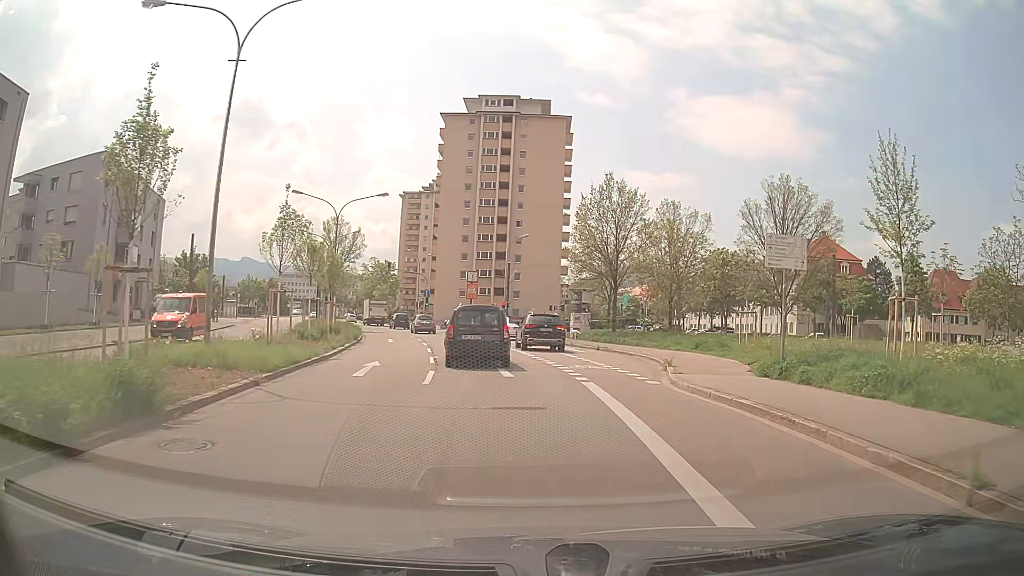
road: secondary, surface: asphalt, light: Day
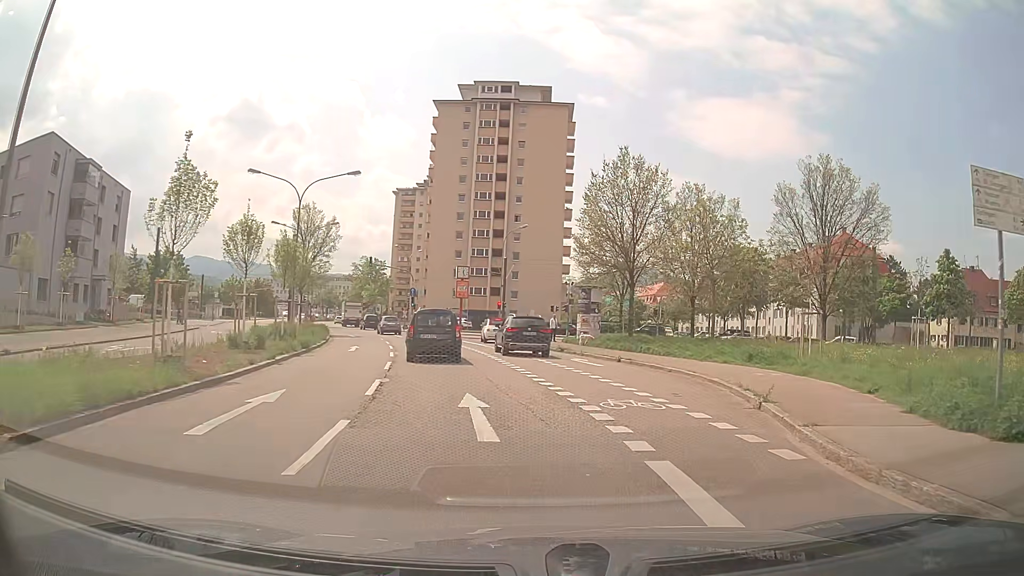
(-0.1, +7.9) m; 0°
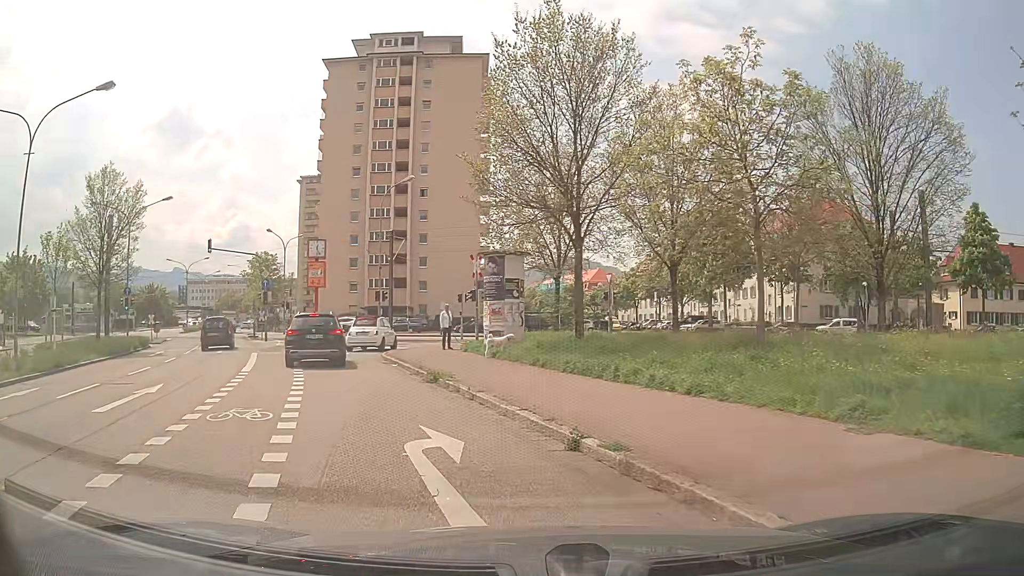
(+2.0, +17.8) m; +6°
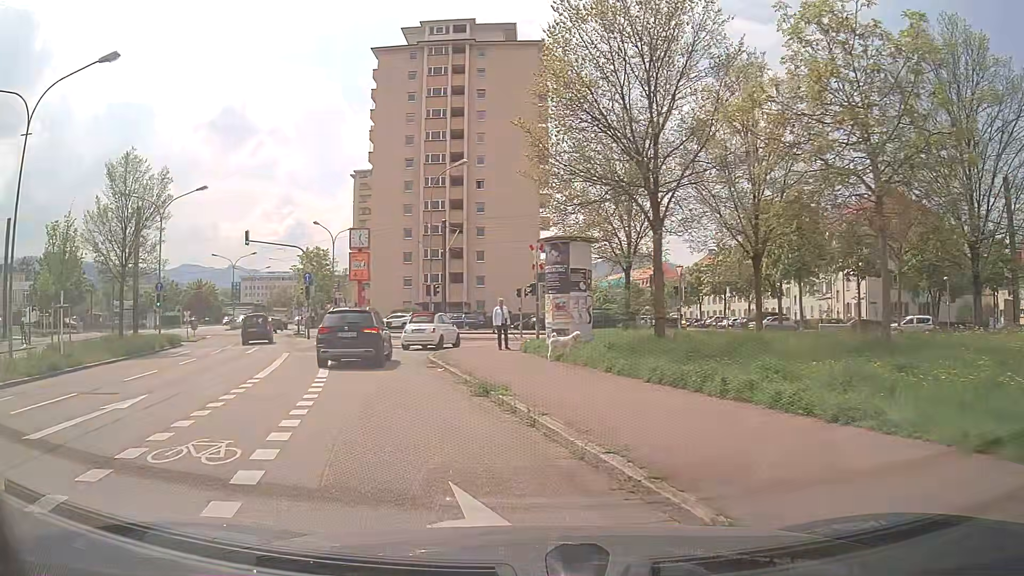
(-0.1, +3.2) m; -6°
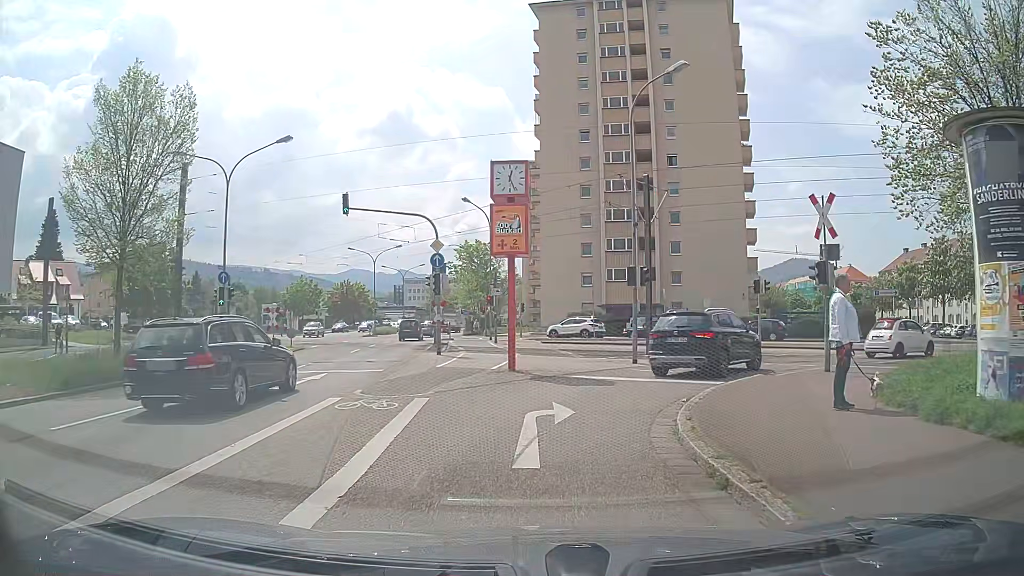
(-2.4, +14.2) m; -15°
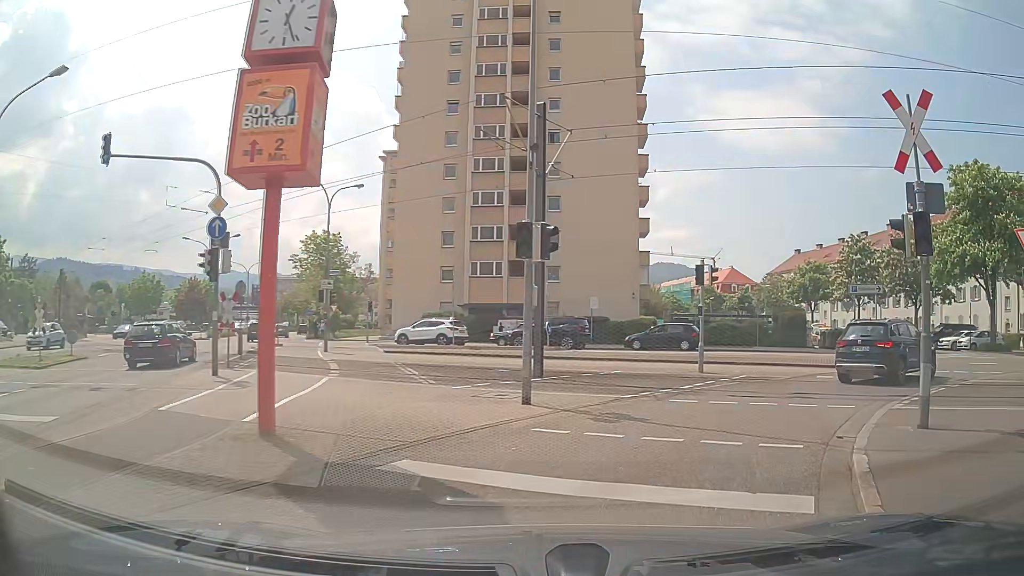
(+0.8, +10.0) m; +12°
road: residential
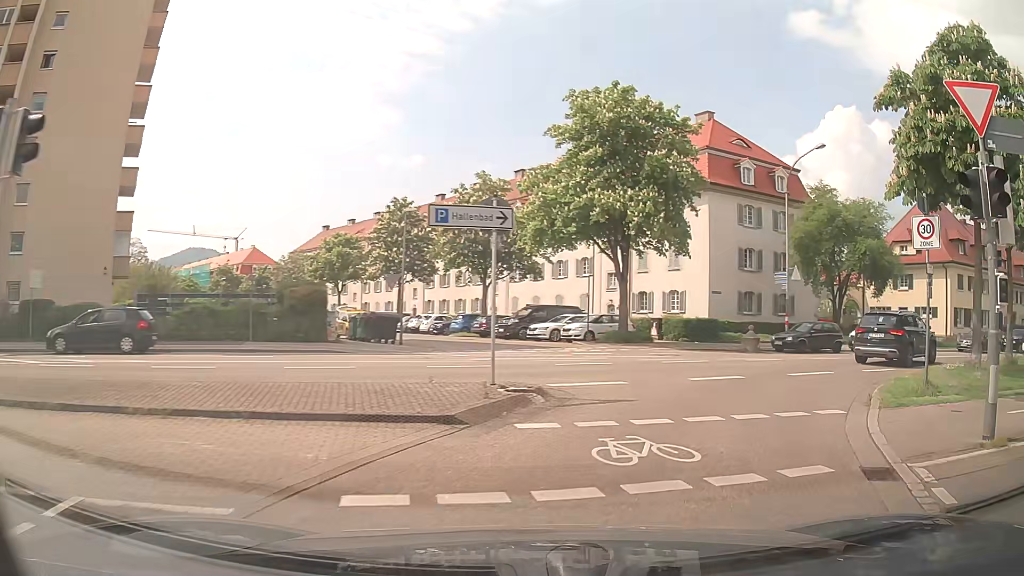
(+5.0, +13.5) m; +41°
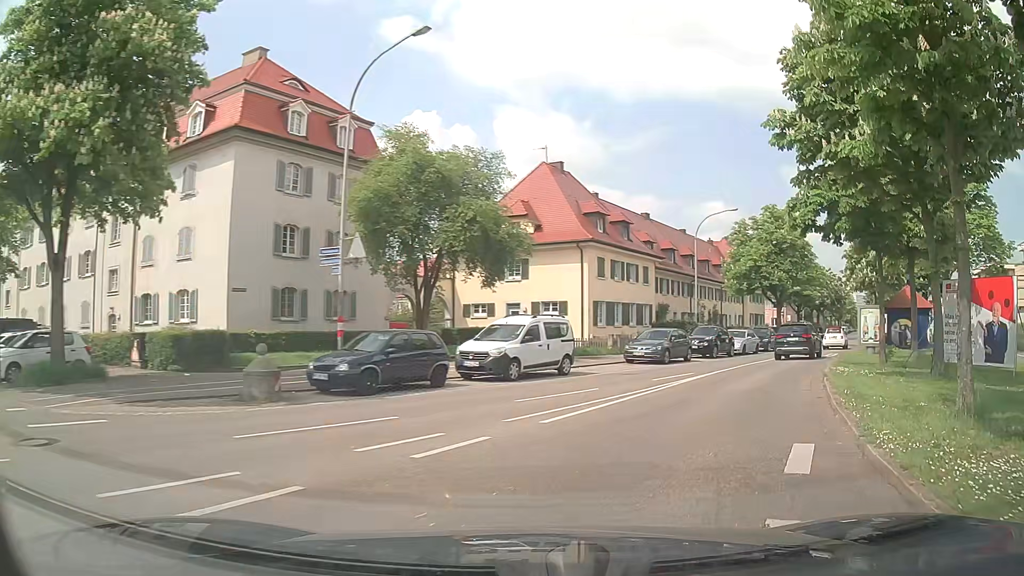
(+4.7, +14.1) m; +37°
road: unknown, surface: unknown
